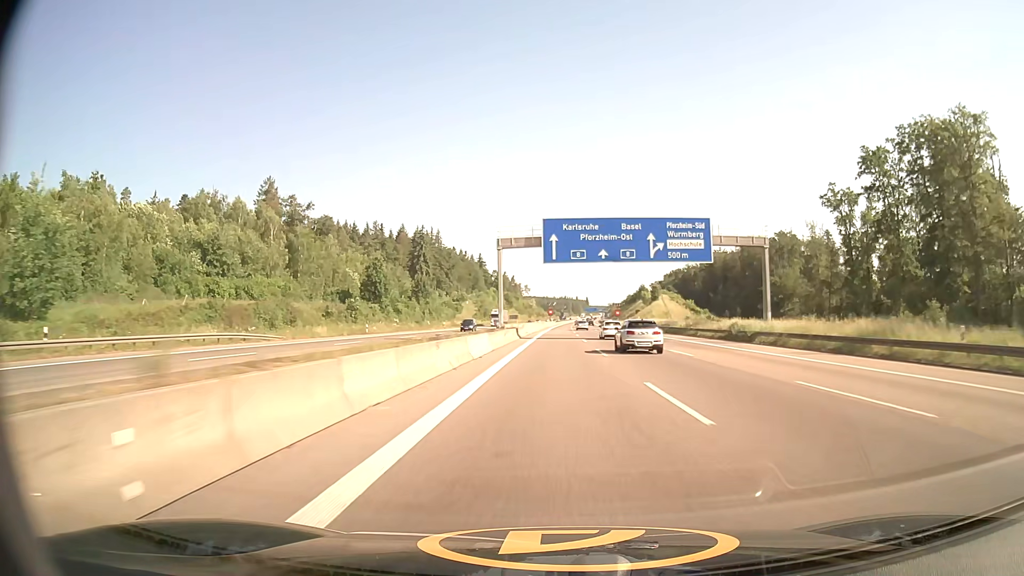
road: motorway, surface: asphalt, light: Day
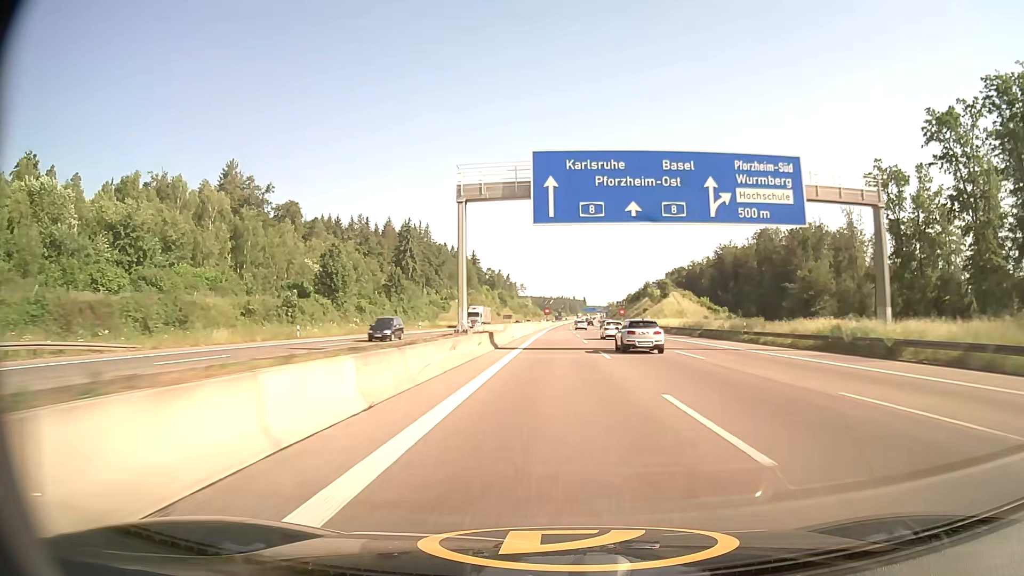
(0.0, +20.3) m; 0°
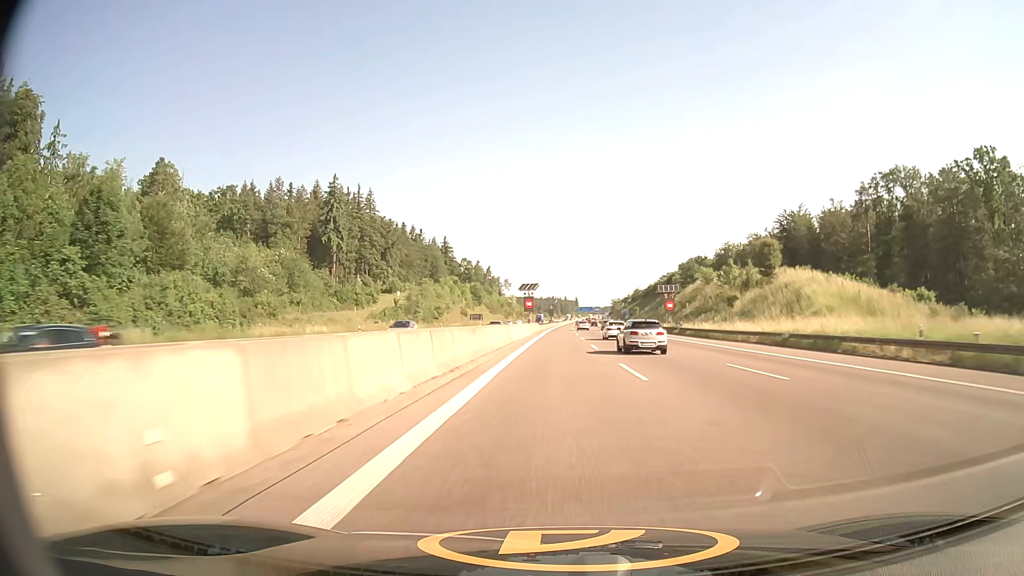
(+0.6, +80.6) m; +1°
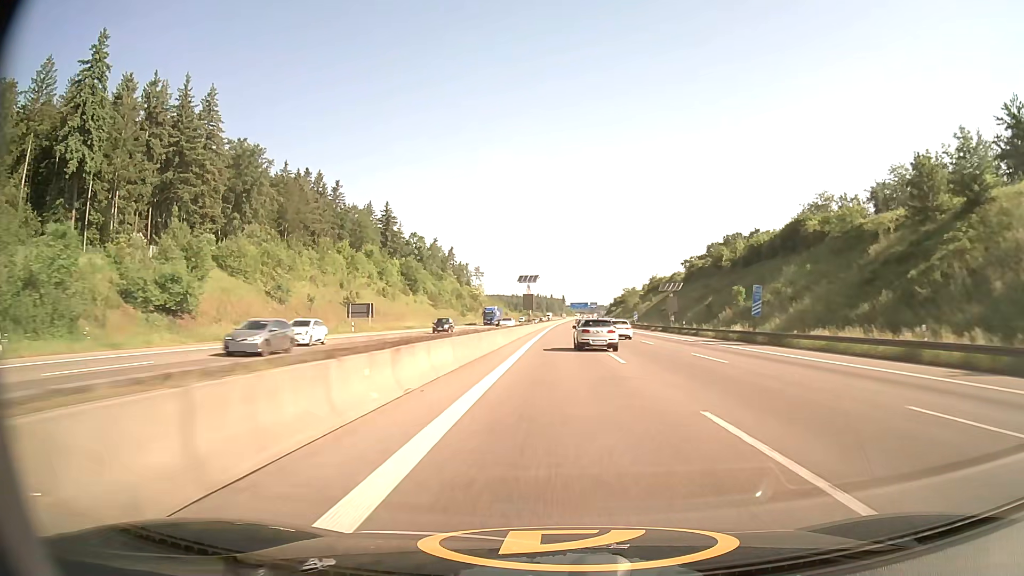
(+1.0, +101.3) m; +1°
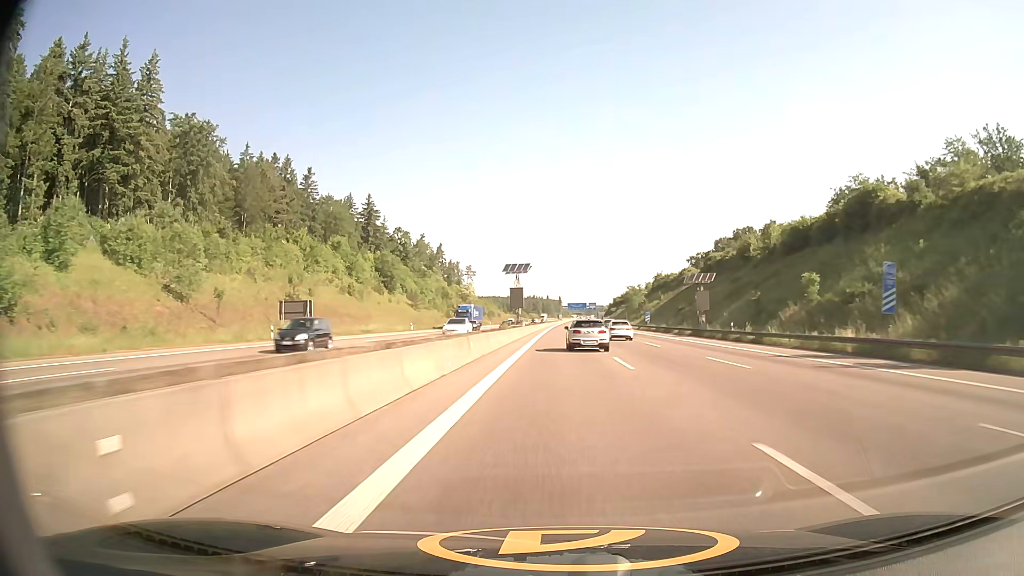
(+0.1, +20.3) m; +1°
